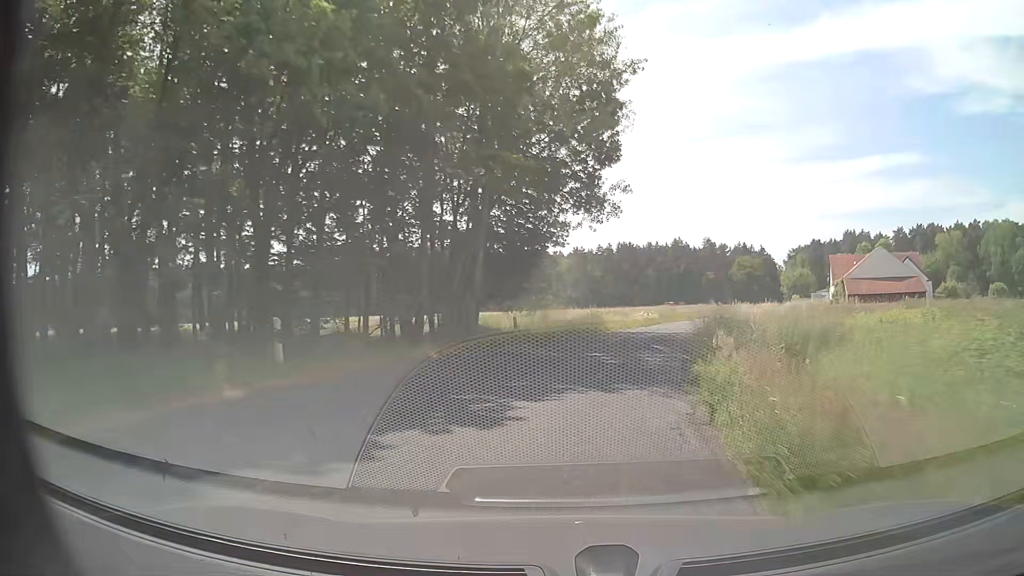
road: secondary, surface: asphalt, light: Day
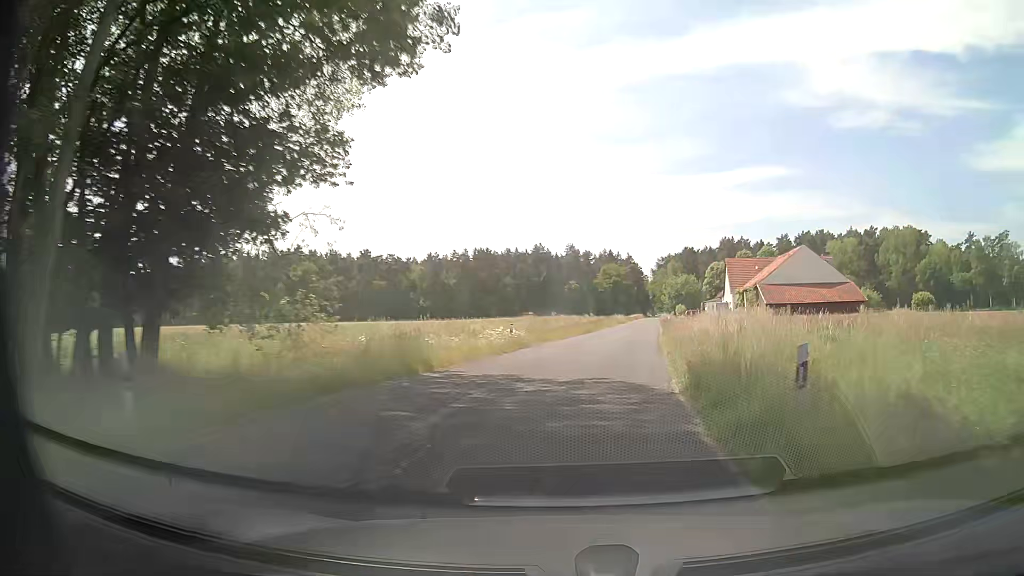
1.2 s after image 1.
(+1.6, +17.3) m; +11°
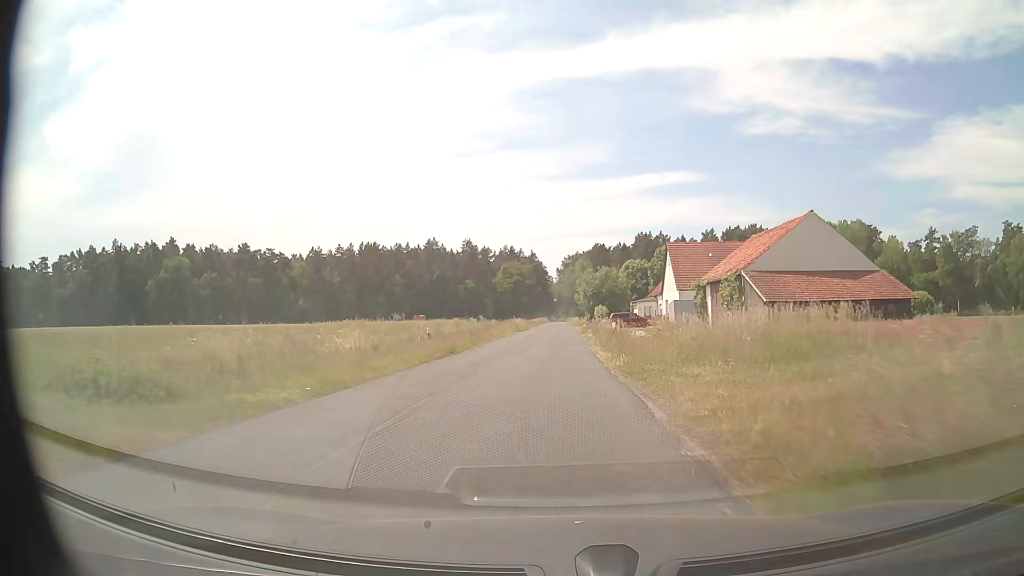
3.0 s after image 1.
(+3.2, +26.3) m; +10°
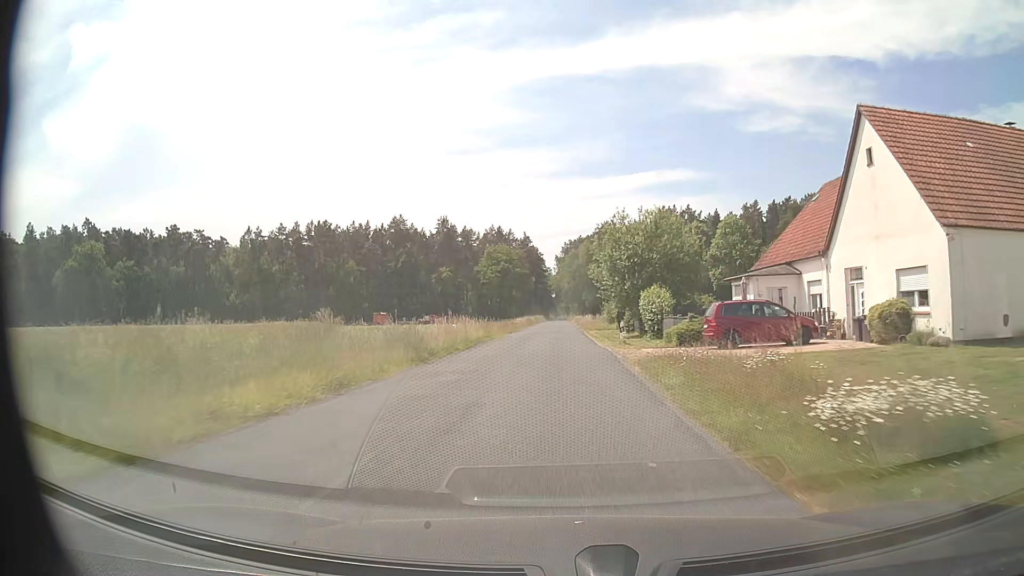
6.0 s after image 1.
(-0.3, +46.5) m; 0°
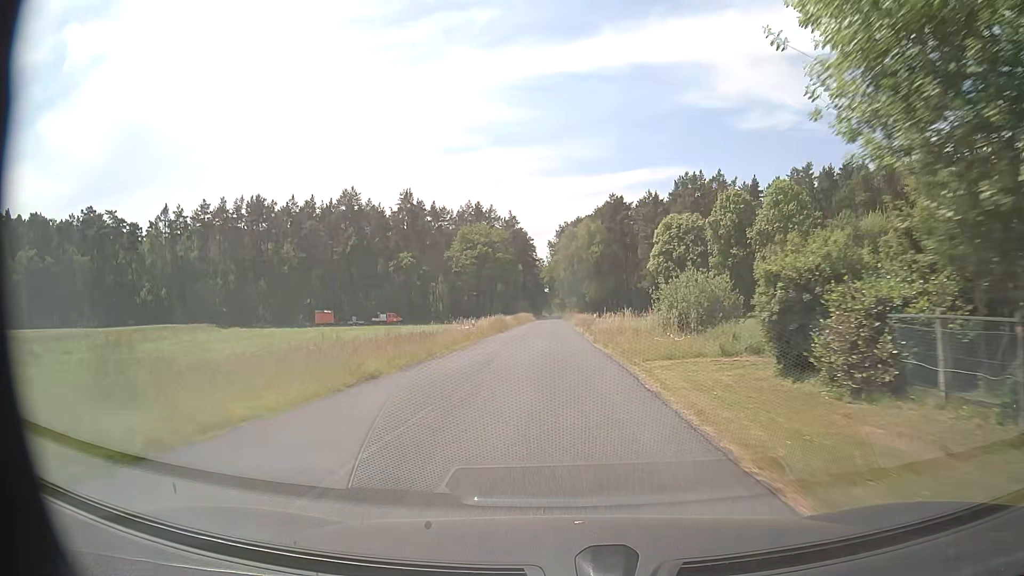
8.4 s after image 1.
(+0.2, +38.0) m; +1°
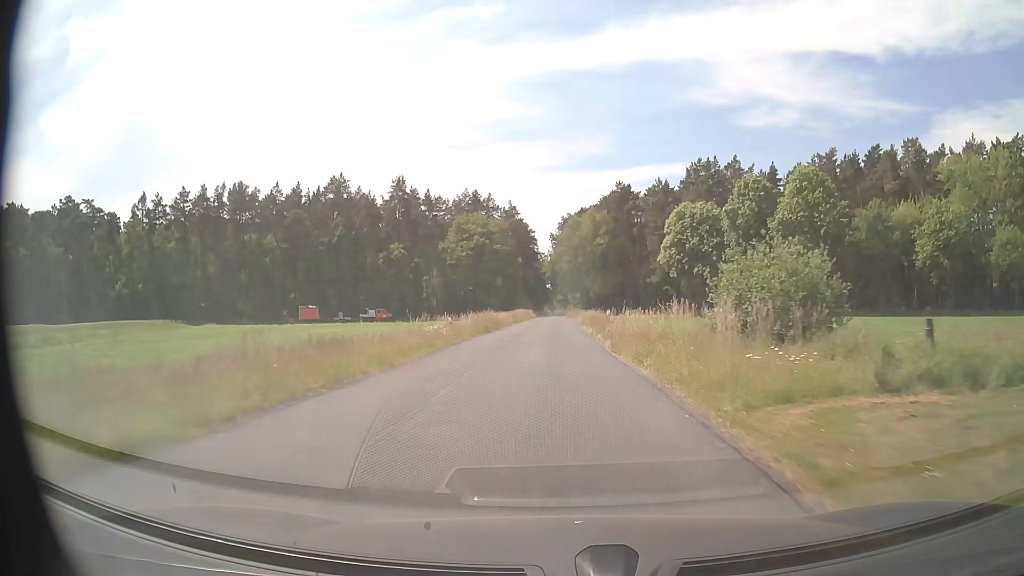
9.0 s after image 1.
(-0.1, +9.7) m; 0°
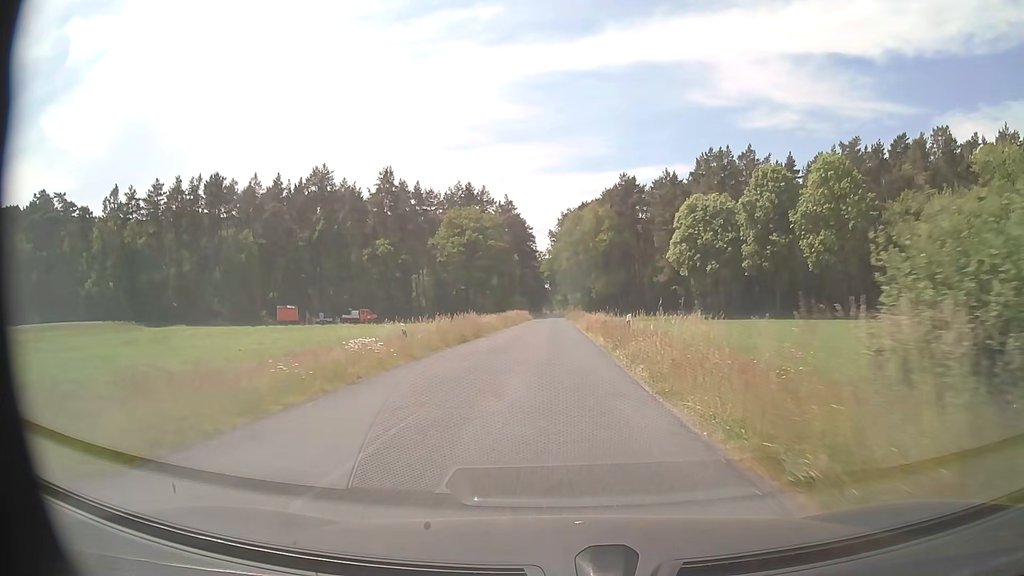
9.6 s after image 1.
(-0.1, +9.6) m; -1°
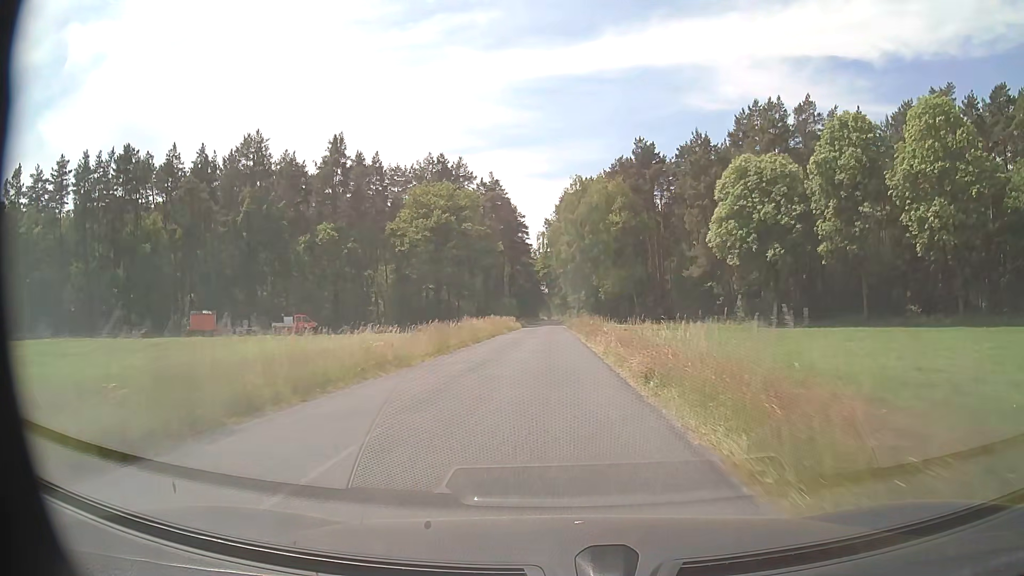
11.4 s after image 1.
(0.0, +28.3) m; 0°
(0, +10) (0, +20) (0, +30) (0, +40) (0, +50) (0, +60) (0, +70) (-1, +80) (-1, +90) (-1, +100) m
